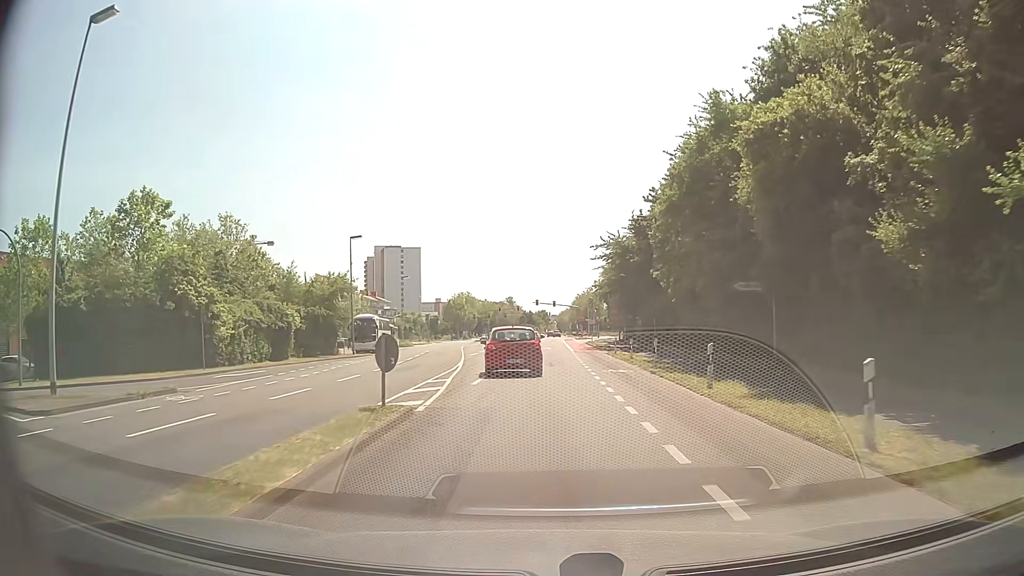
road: secondary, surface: asphalt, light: Day
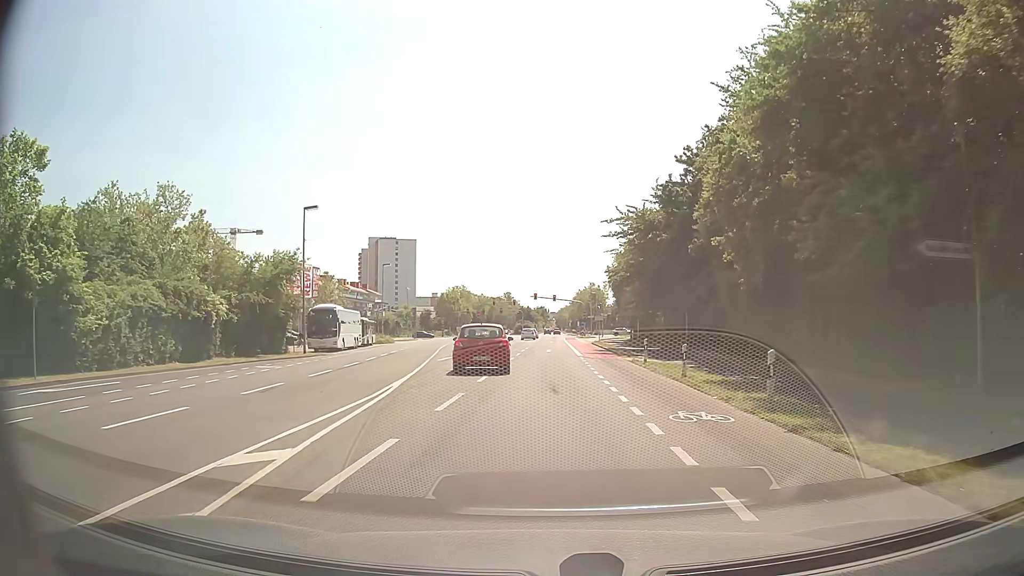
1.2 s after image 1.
(0.0, +12.1) m; 0°
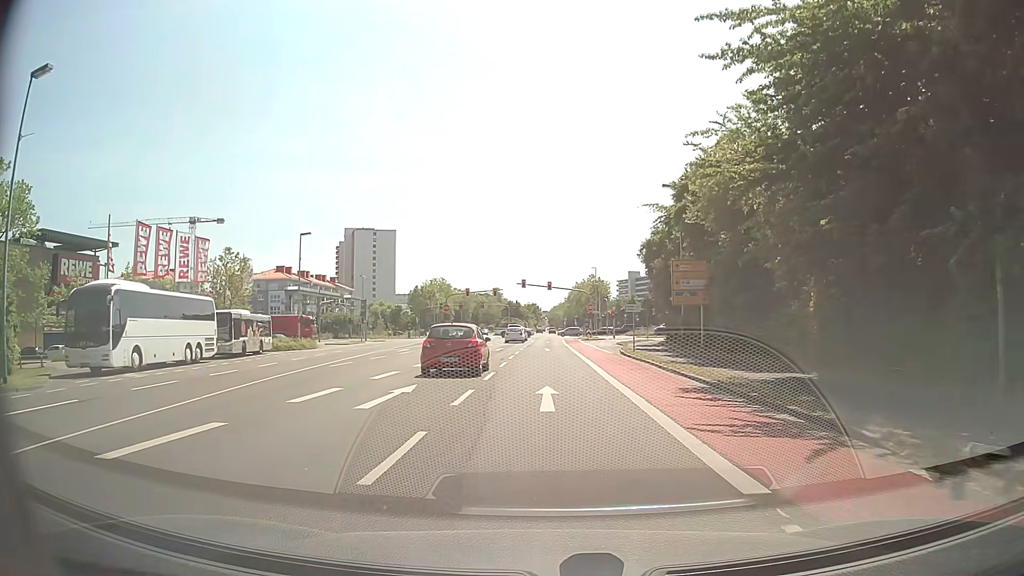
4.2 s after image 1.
(+0.1, +29.5) m; +1°
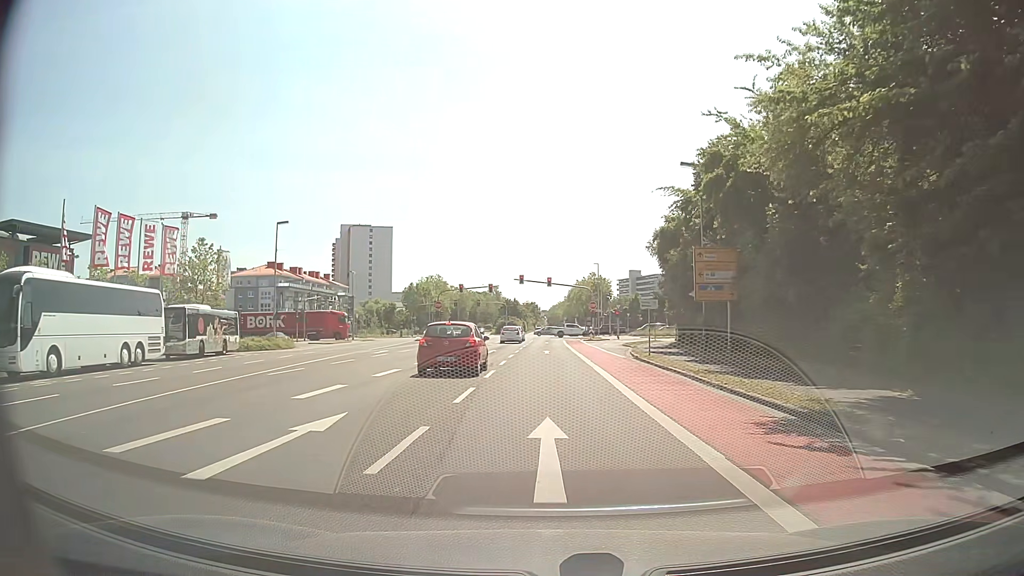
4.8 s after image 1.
(0.0, +5.7) m; 0°
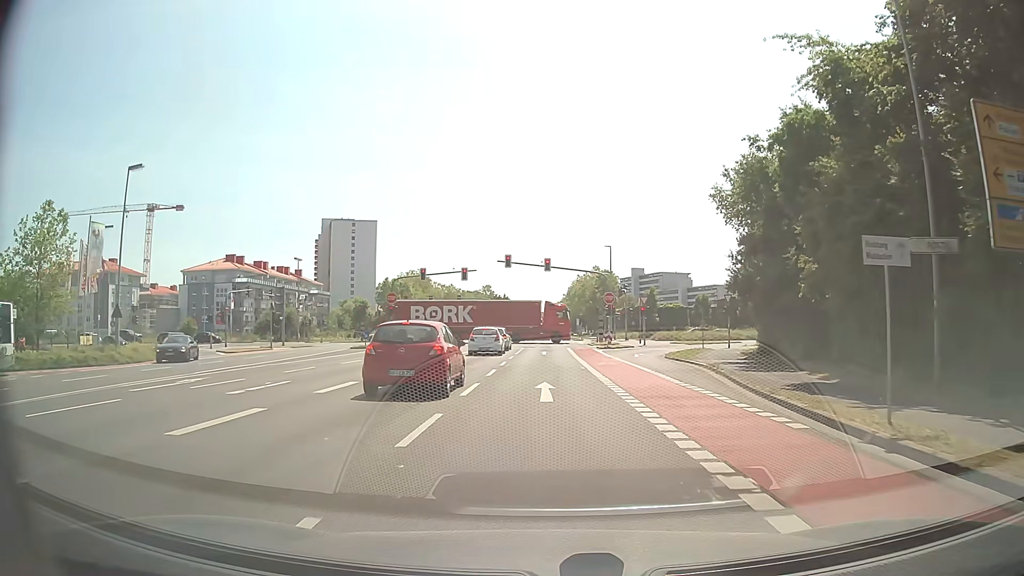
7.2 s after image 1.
(+0.2, +22.6) m; +1°
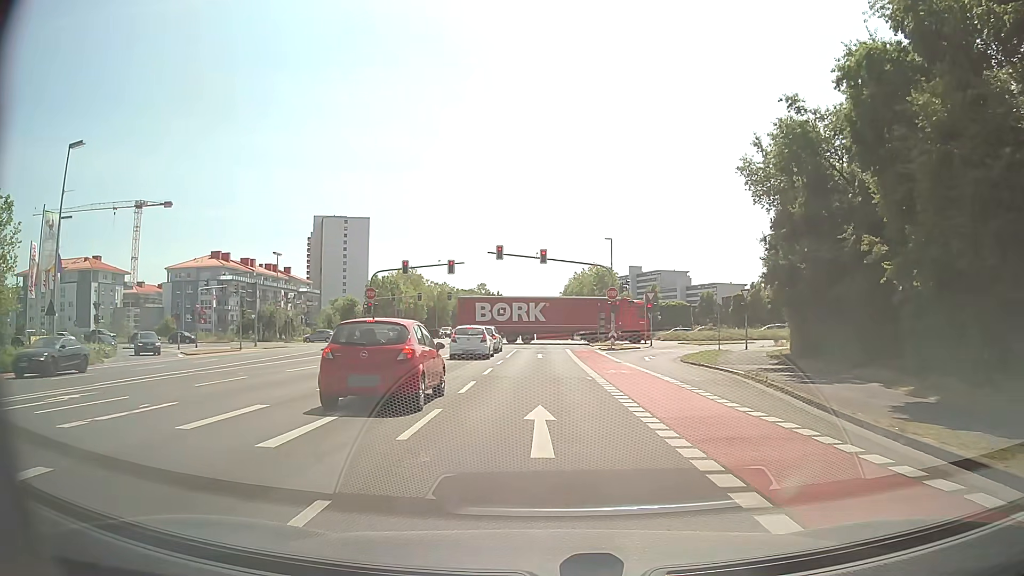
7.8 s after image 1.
(0.0, +5.5) m; 0°
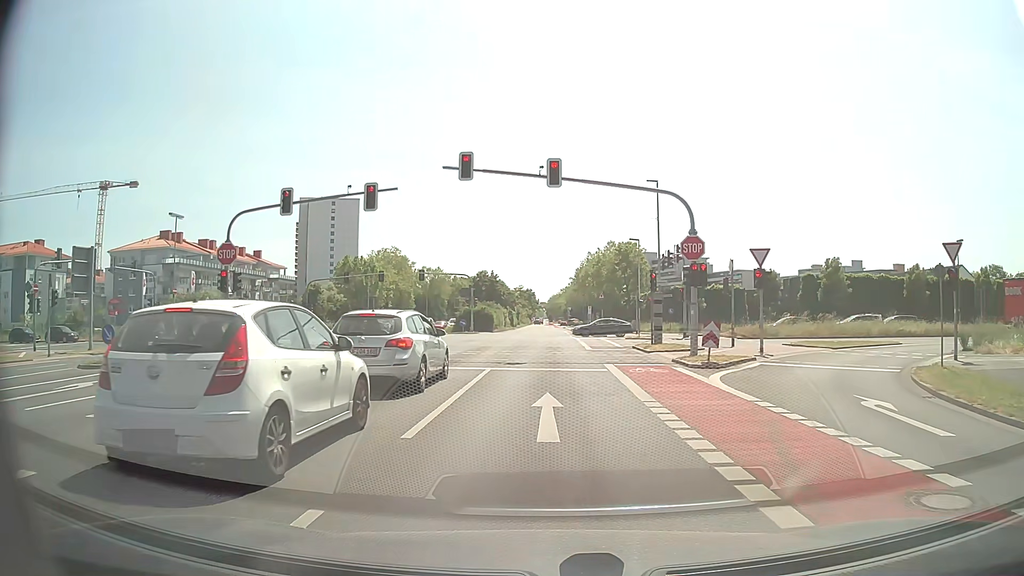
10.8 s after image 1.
(-0.2, +24.3) m; 0°
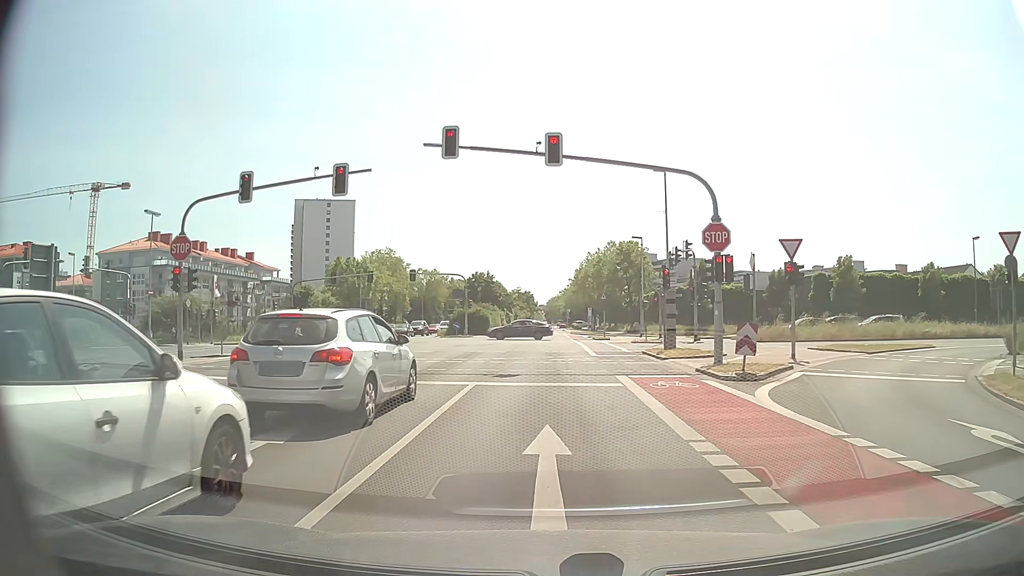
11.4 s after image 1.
(0.0, +3.5) m; 0°
(0, +10) (0, +20) (0, +30) (0, +40) (0, +50) (0, +60) (0, +70) (0, +80) (0, +90) (0, +100) m
